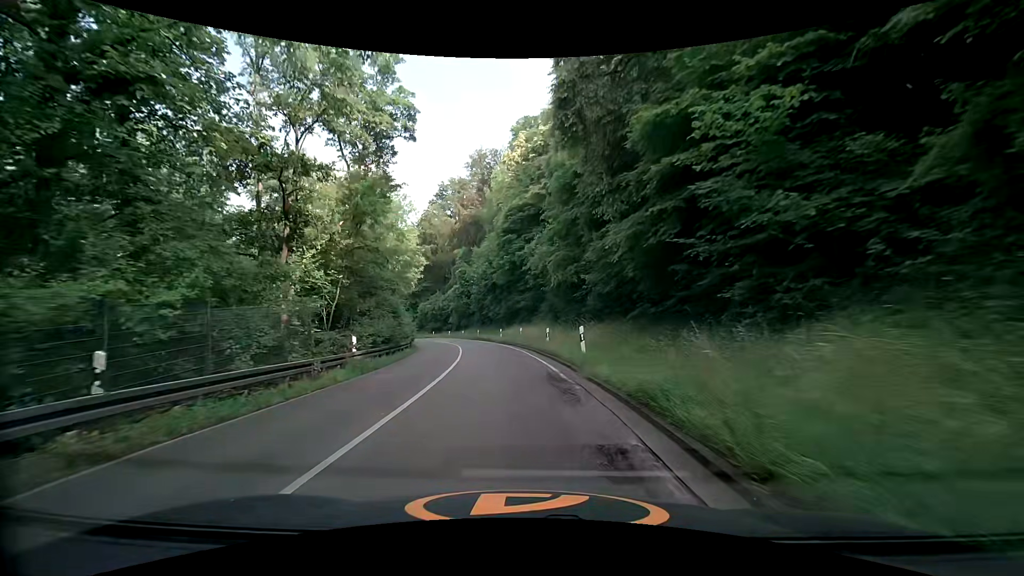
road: secondary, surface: asphalt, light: Day
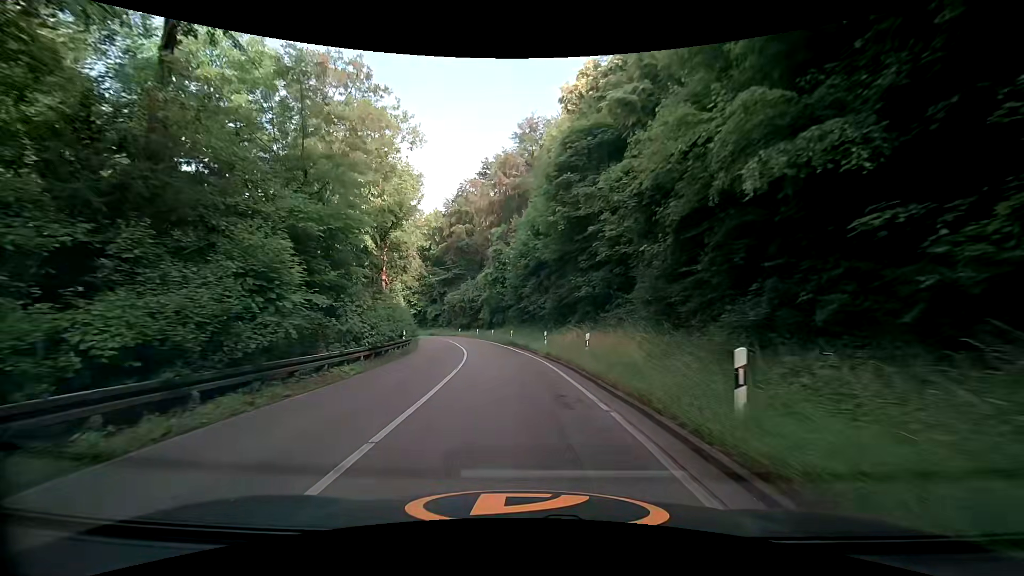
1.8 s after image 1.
(-0.8, +18.4) m; -6°
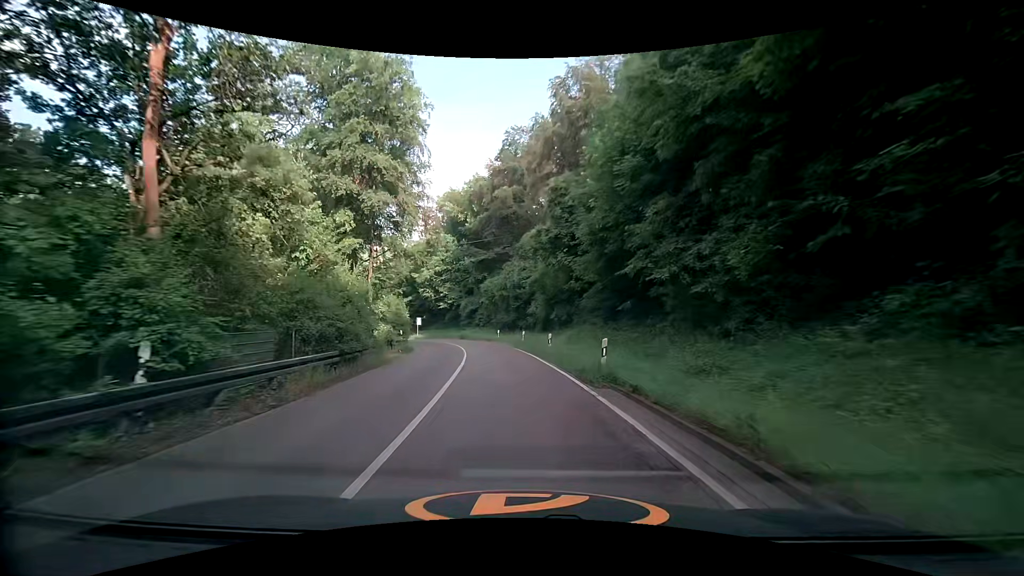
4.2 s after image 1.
(-0.9, +24.5) m; -6°
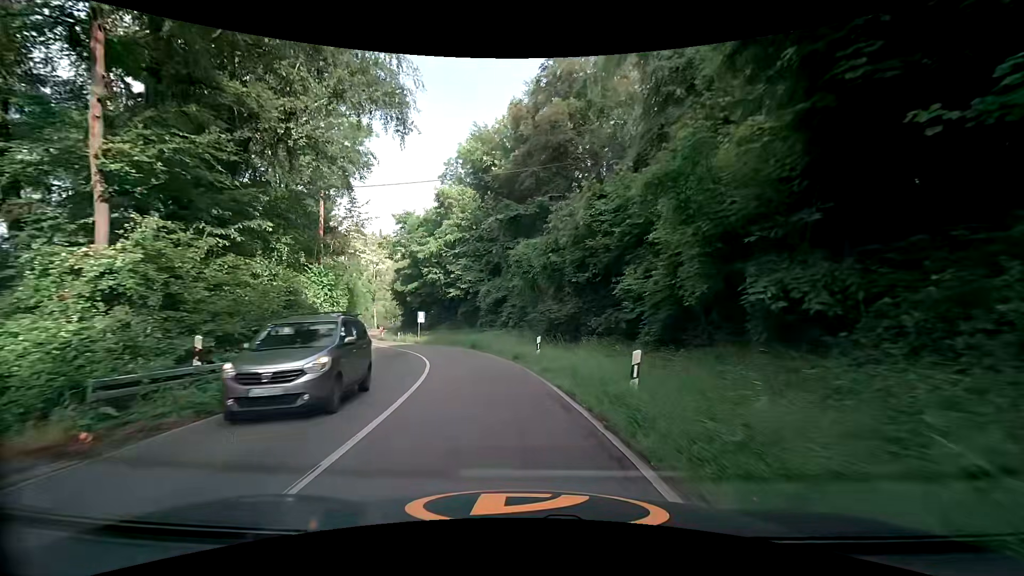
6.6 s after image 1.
(-0.8, +24.3) m; -5°
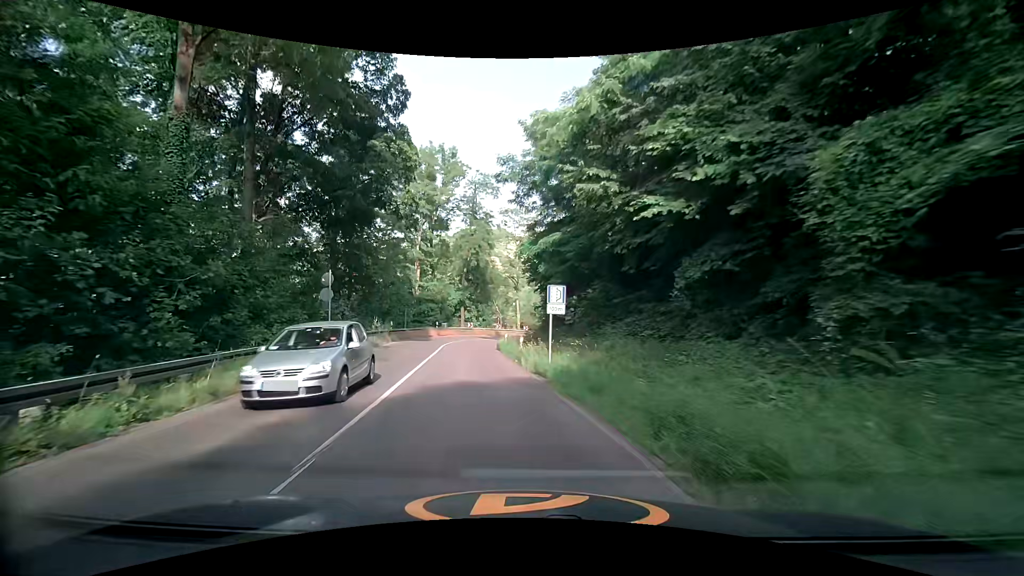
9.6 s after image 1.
(-4.4, +29.8) m; -19°
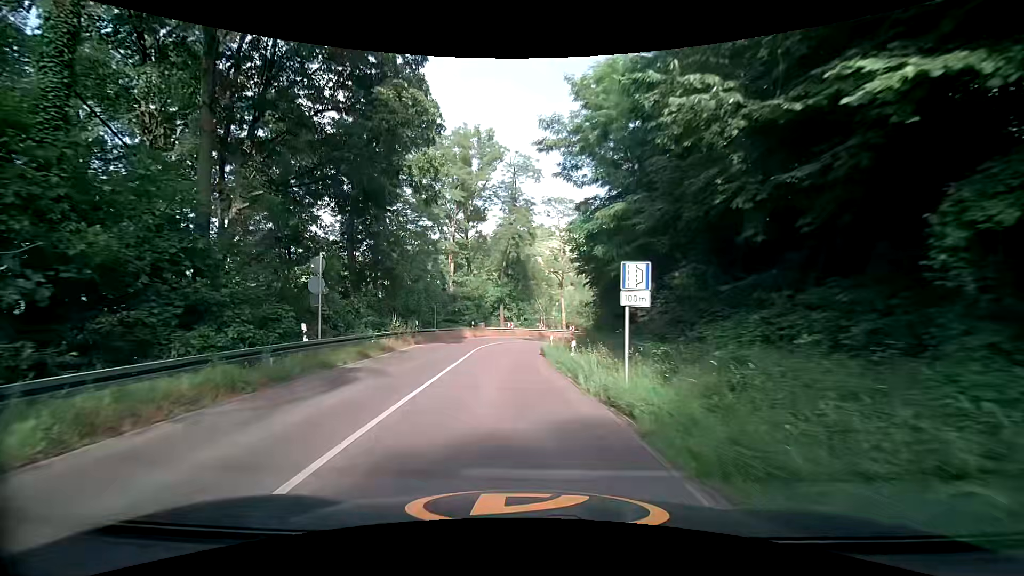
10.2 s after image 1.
(-0.2, +6.0) m; -5°
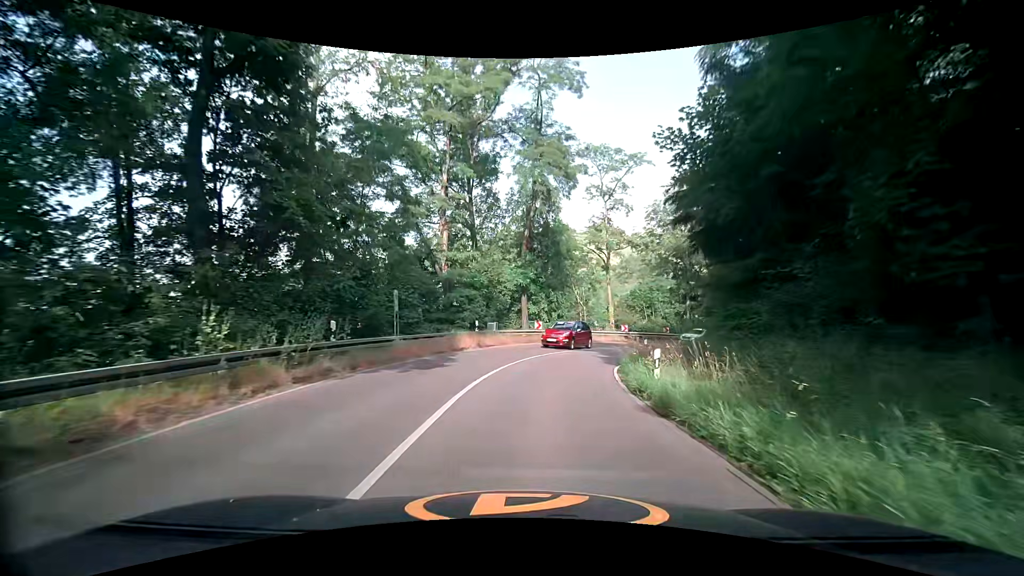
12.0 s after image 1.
(-1.0, +18.2) m; -3°
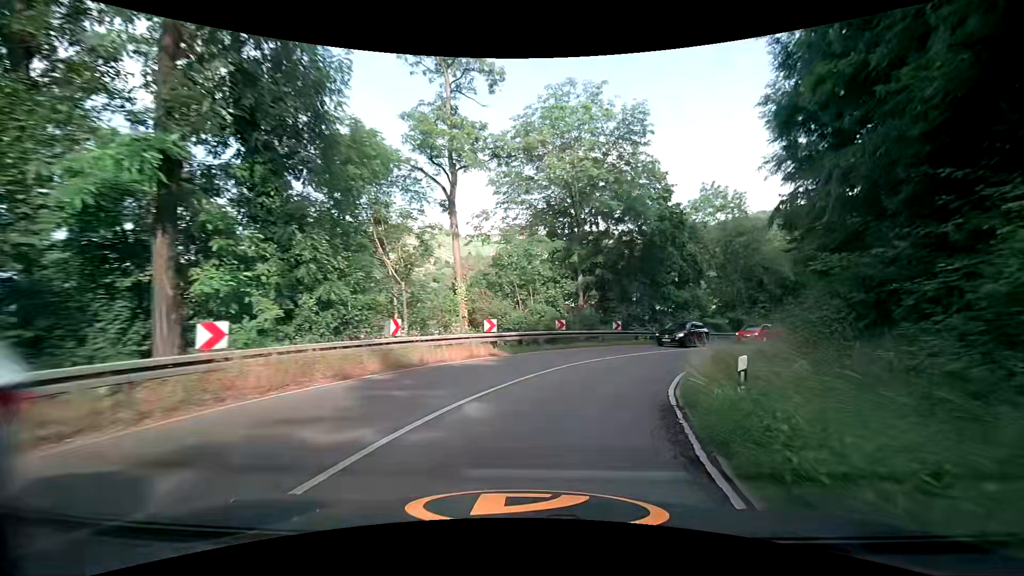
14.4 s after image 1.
(+3.1, +24.1) m; +19°
(+1, +10) (+4, +19) (+10, +28) (+16, +35) (+23, +42) (+30, +49) (+38, +56) (+45, +63) (+52, +70) (+59, +77) m
